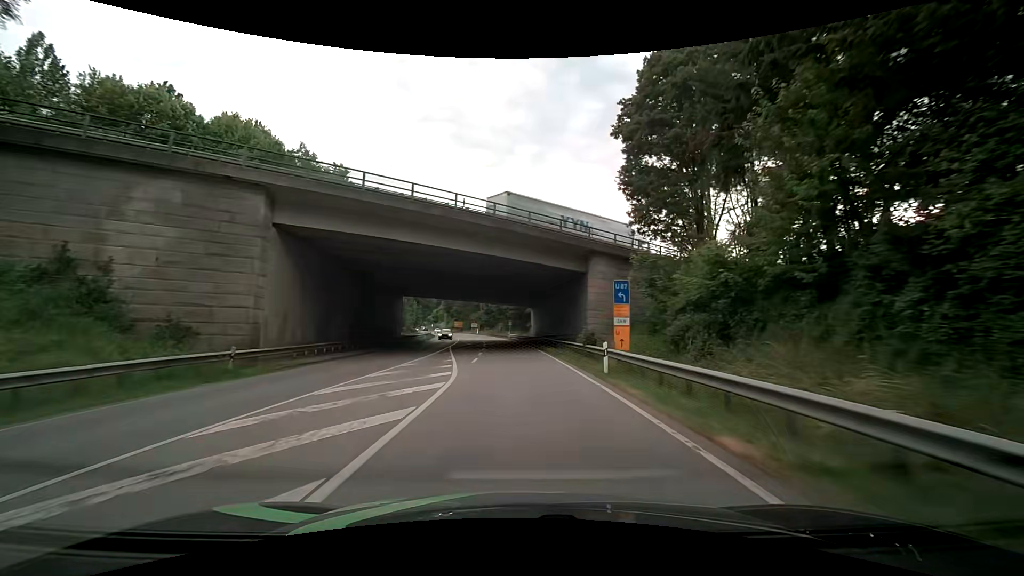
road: secondary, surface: asphalt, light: Day
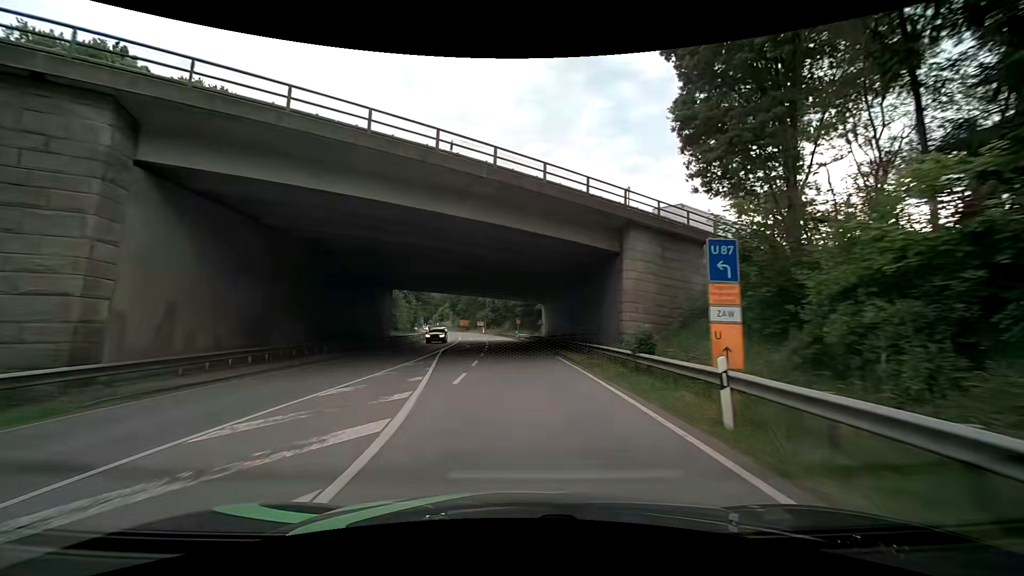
(-0.1, +8.6) m; -2°
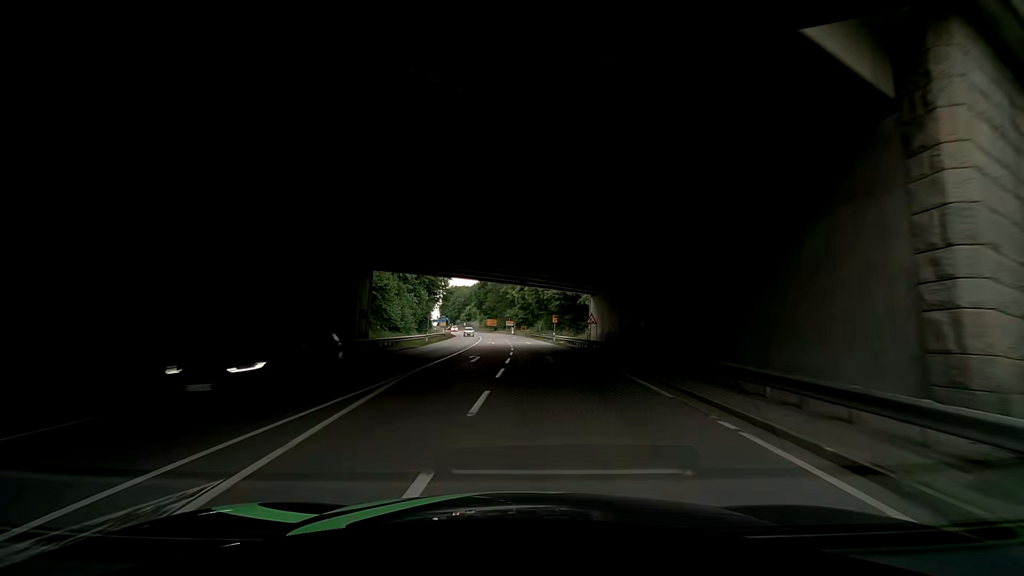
(-0.3, +16.9) m; -2°
